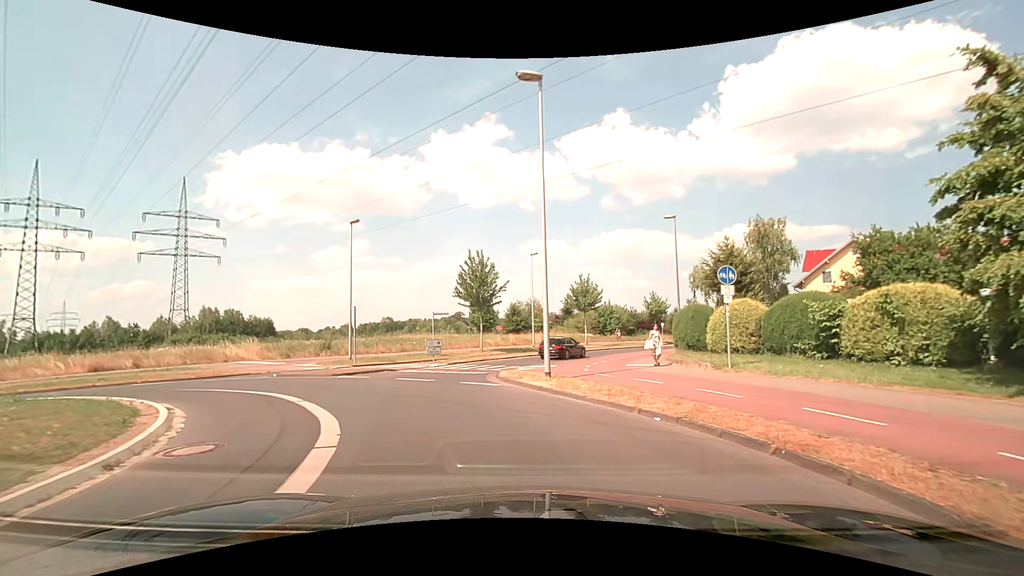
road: secondary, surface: asphalt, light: Day
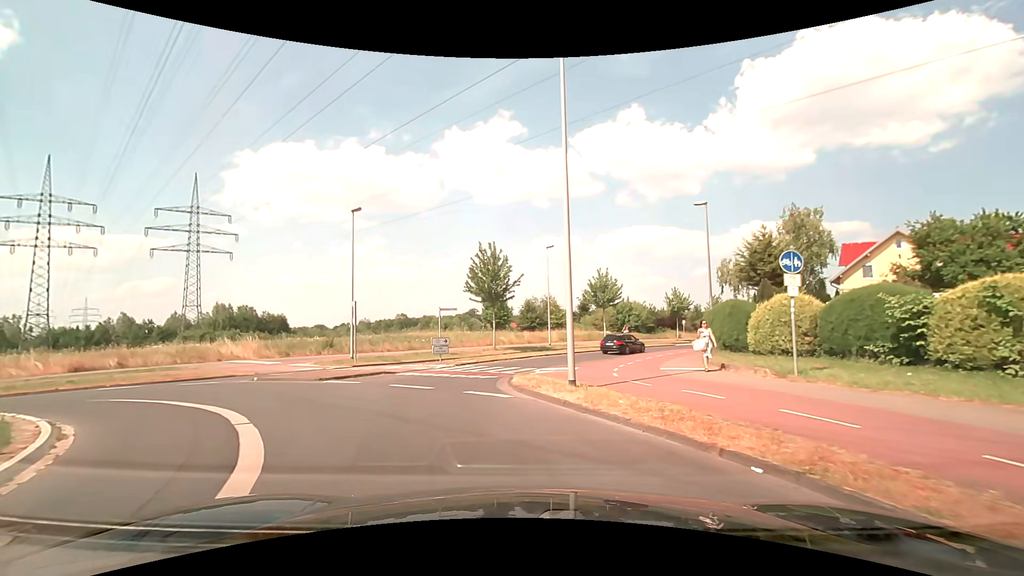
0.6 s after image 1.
(0.0, +2.8) m; -1°
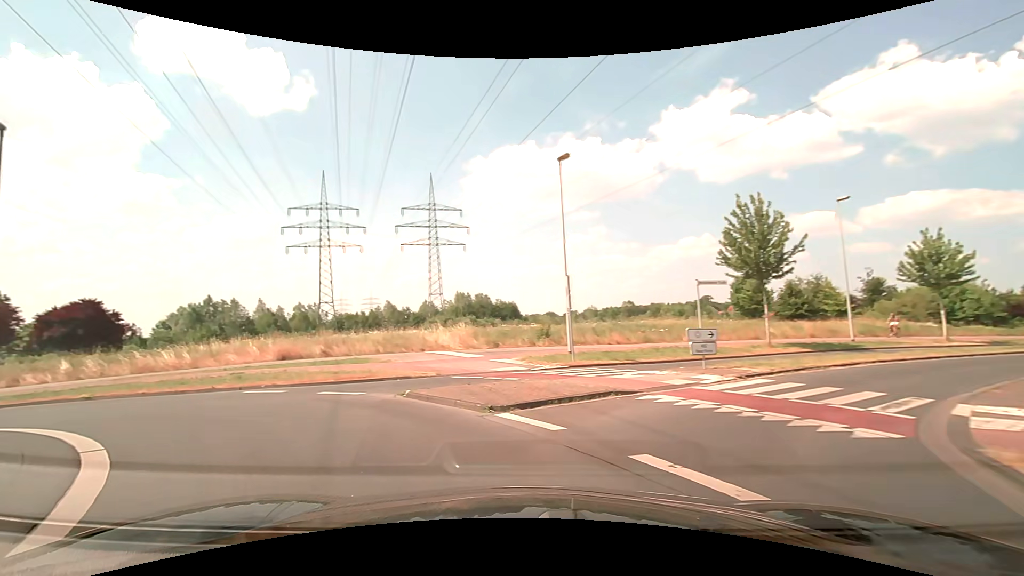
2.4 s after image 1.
(-1.5, +8.9) m; -24°
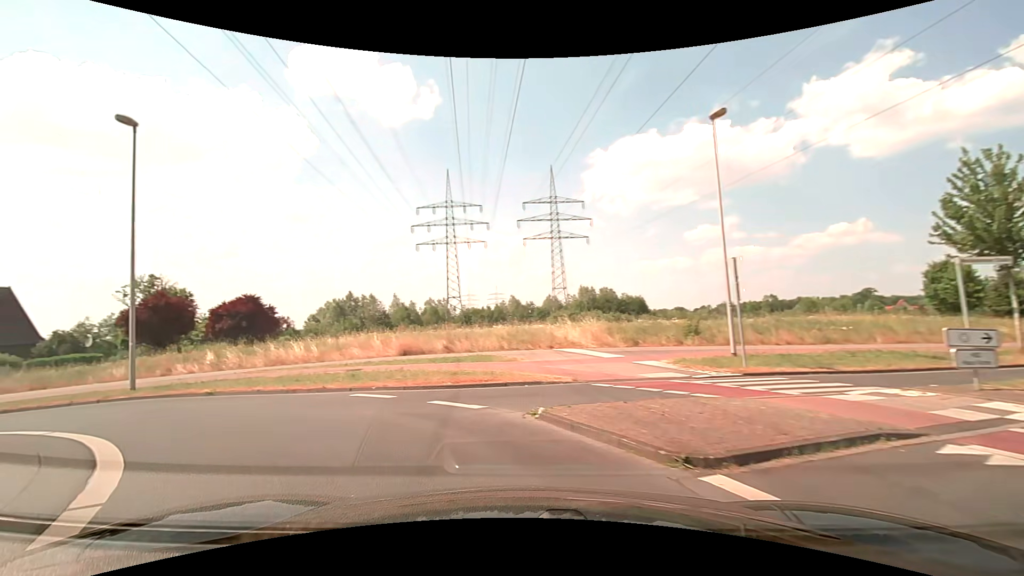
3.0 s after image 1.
(-0.4, +3.2) m; -14°
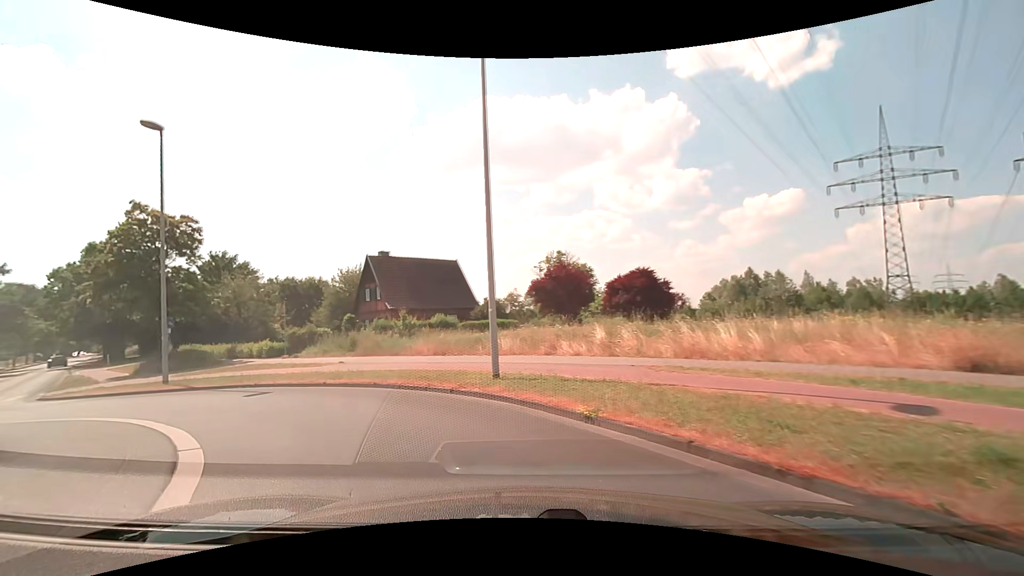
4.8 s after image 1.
(-3.7, +9.1) m; -43°
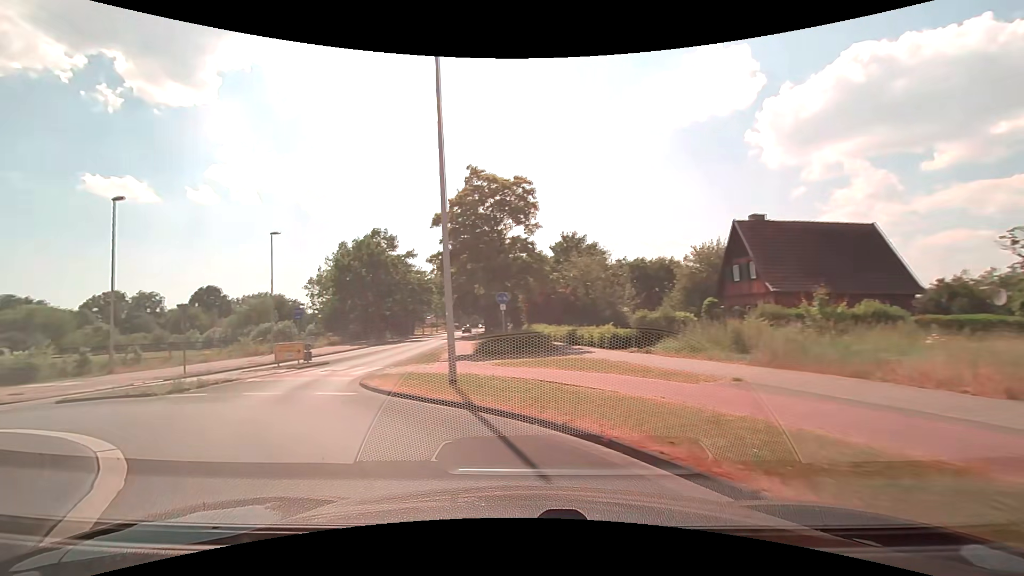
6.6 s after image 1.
(-3.1, +10.0) m; -37°
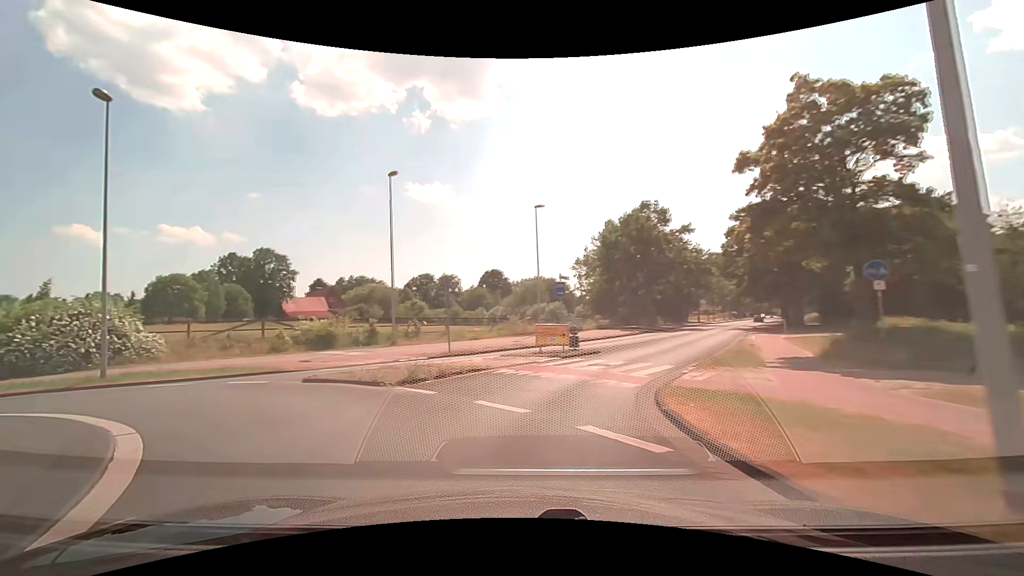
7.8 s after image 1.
(-1.7, +6.8) m; -30°
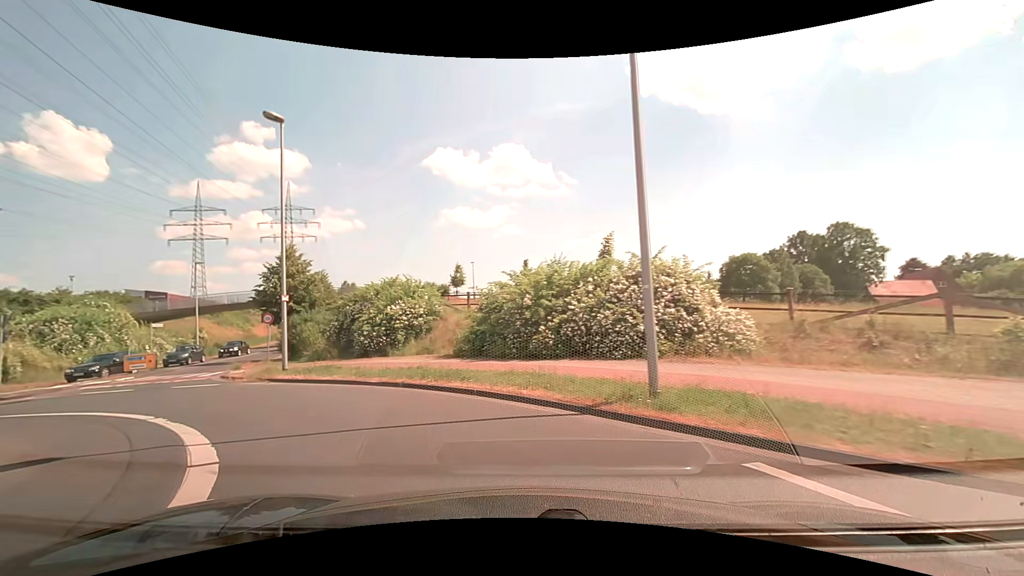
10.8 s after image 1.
(-7.0, +12.0) m; -59°
(-3, +9) (-11, +16) (-16, +24) (-20, +34) (-22, +43) (-25, +53) (-28, +62) (-31, +72) (-34, +82) (-36, +91) m
